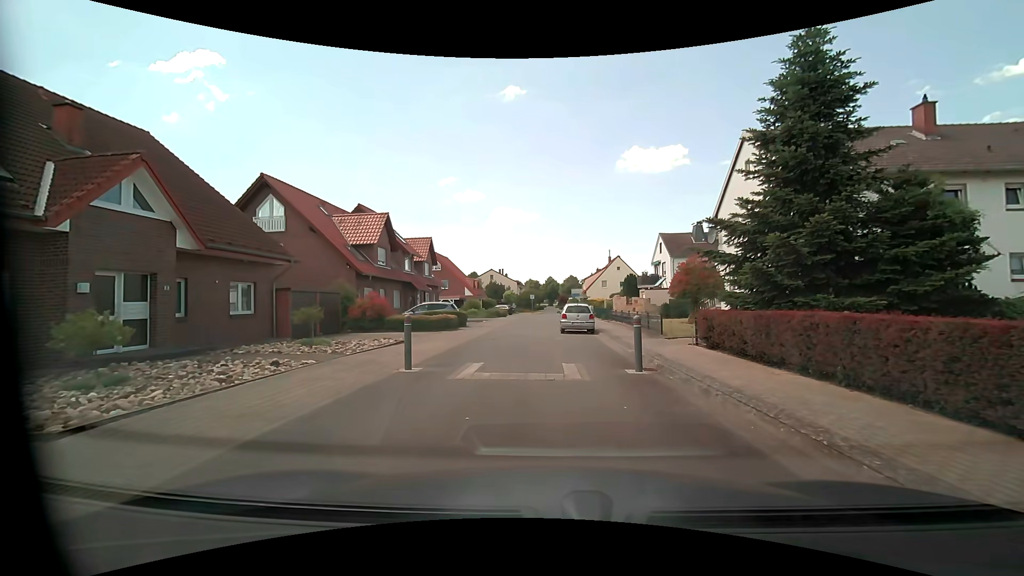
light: Day
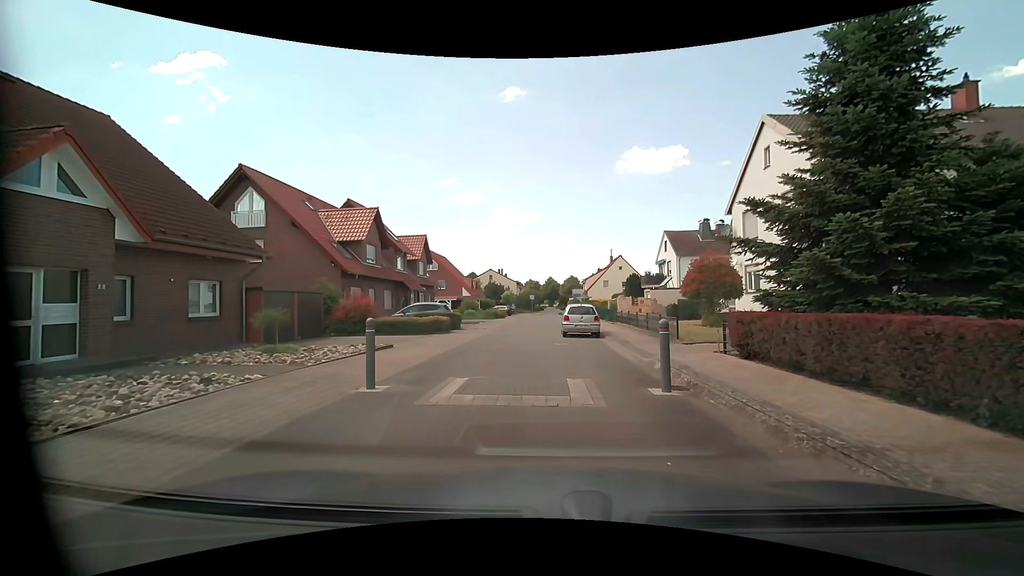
(0.0, +2.2) m; -1°
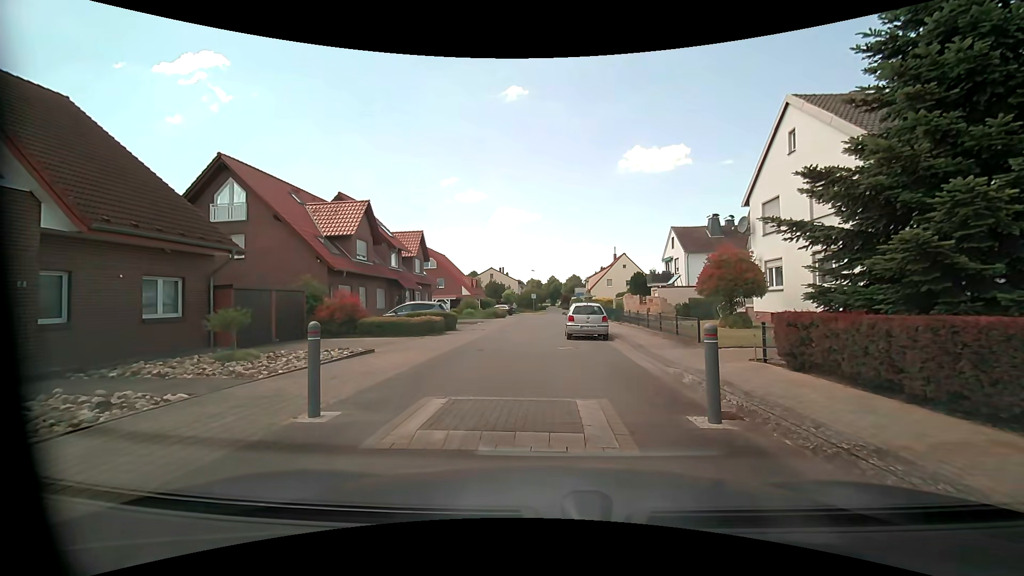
(0.0, +2.1) m; 0°
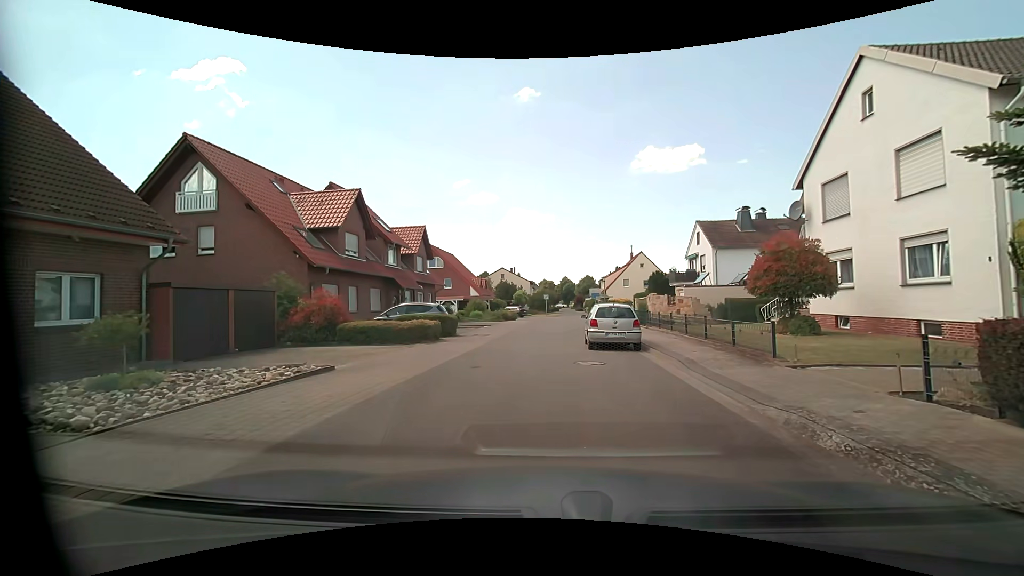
(-0.1, +3.8) m; -3°
